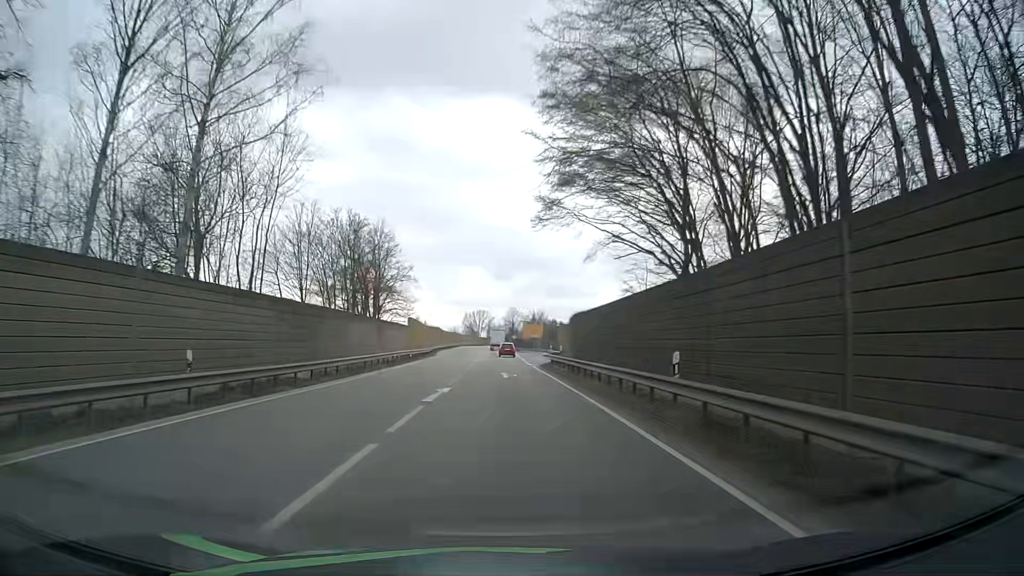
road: primary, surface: asphalt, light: Day
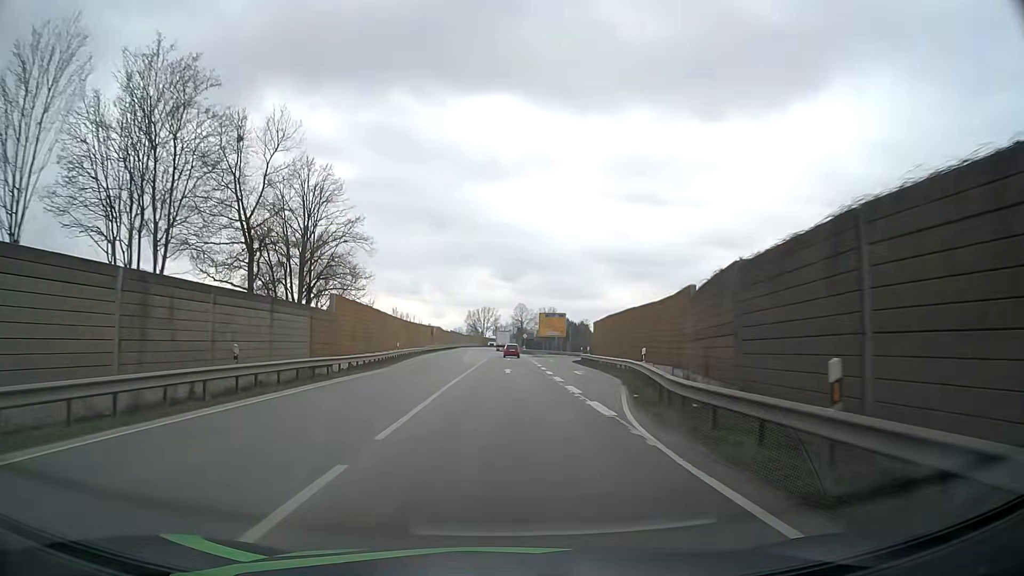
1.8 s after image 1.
(-0.1, +30.9) m; -1°
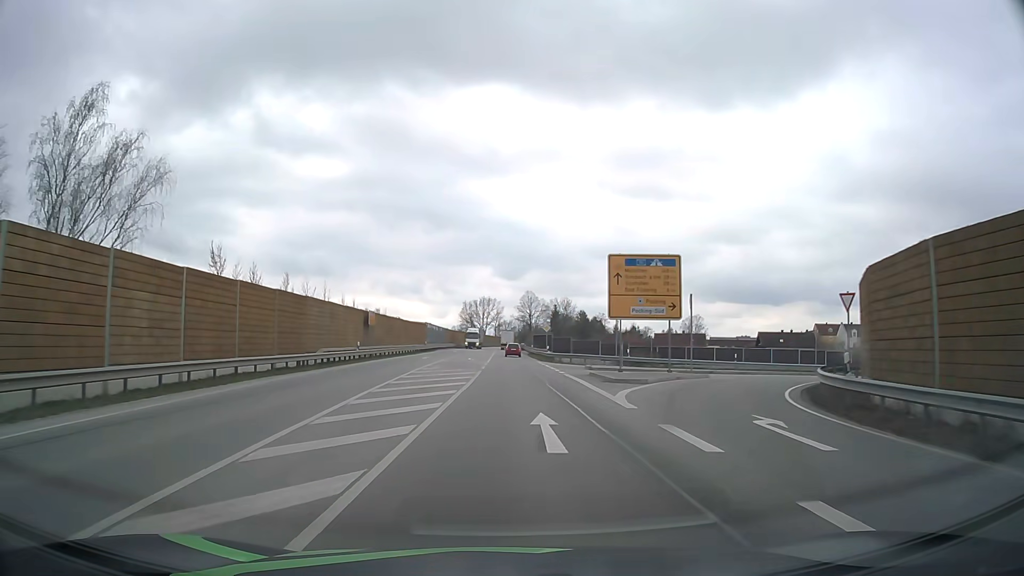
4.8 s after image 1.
(-0.2, +52.6) m; 0°
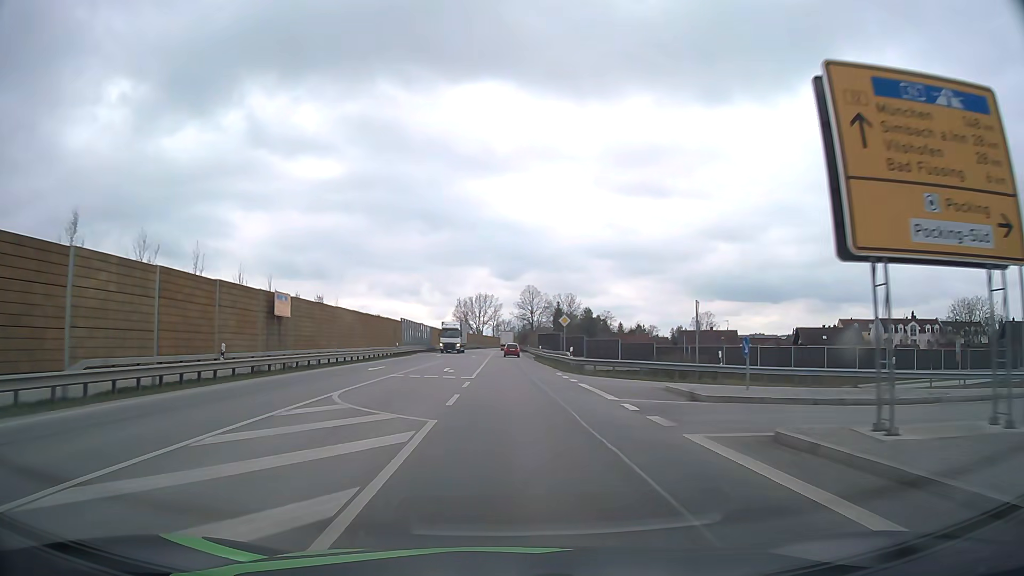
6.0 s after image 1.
(0.0, +21.4) m; 0°
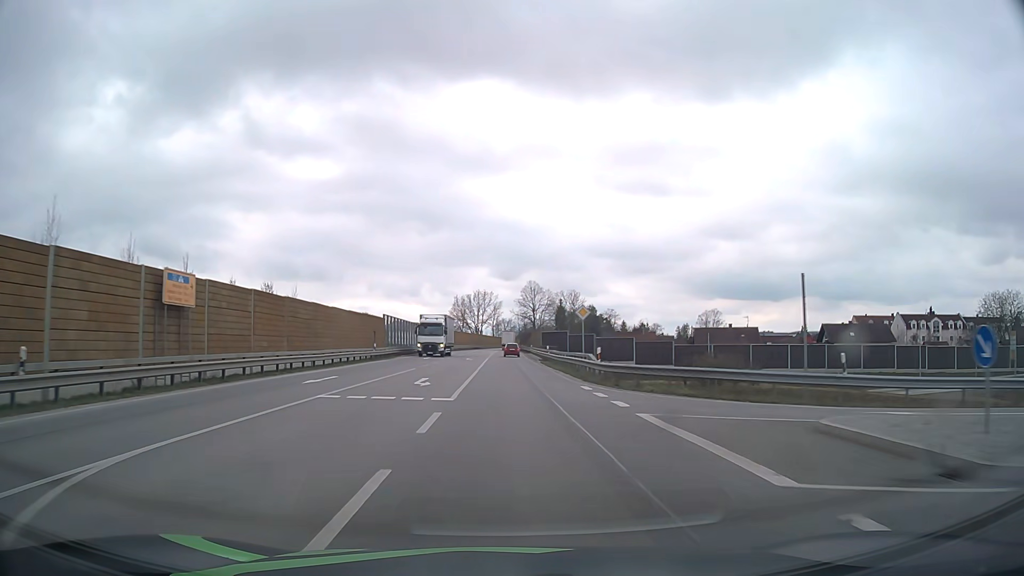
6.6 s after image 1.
(0.0, +10.8) m; 0°
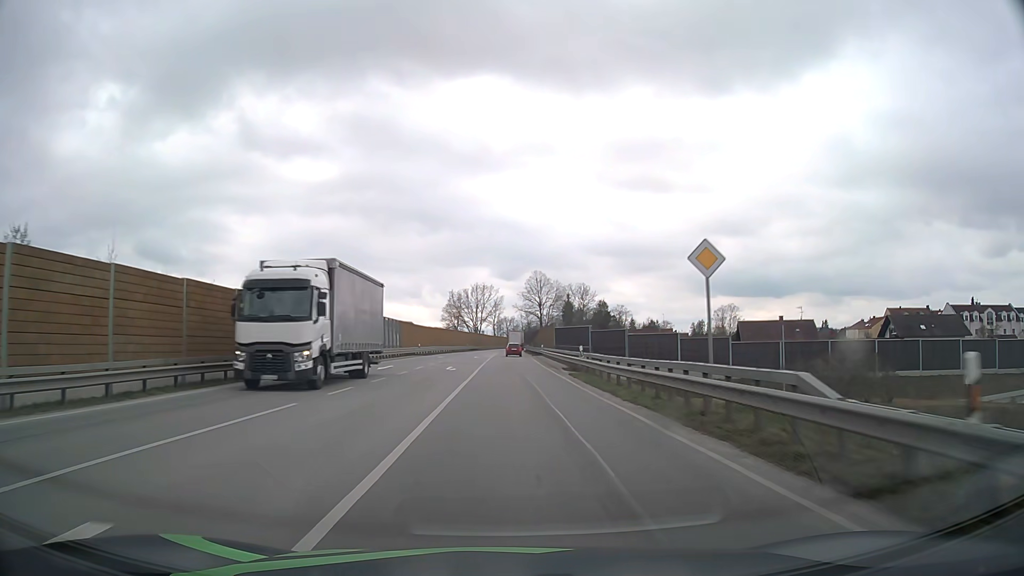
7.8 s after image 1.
(-0.1, +21.8) m; 0°
